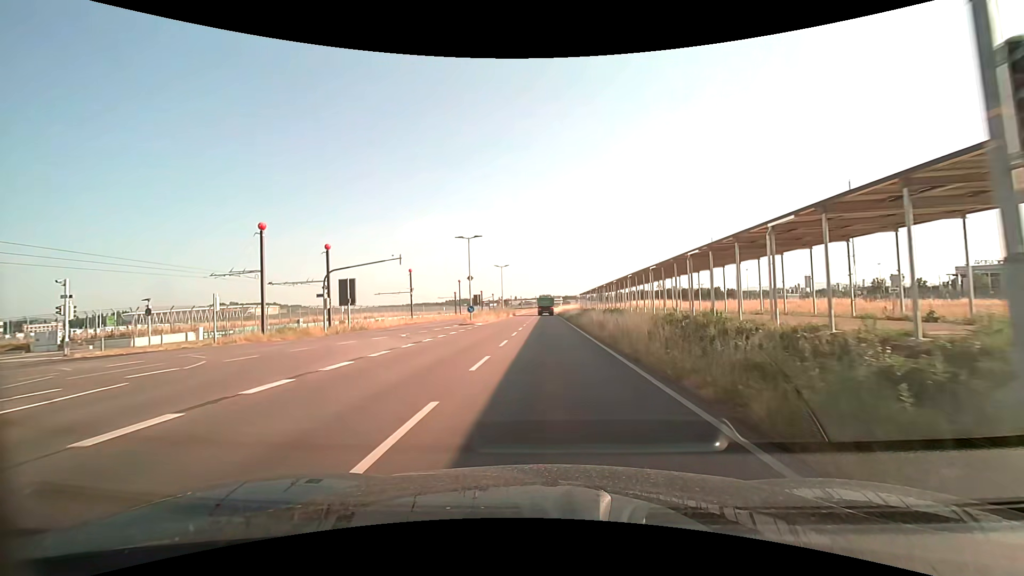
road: secondary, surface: asphalt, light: Day
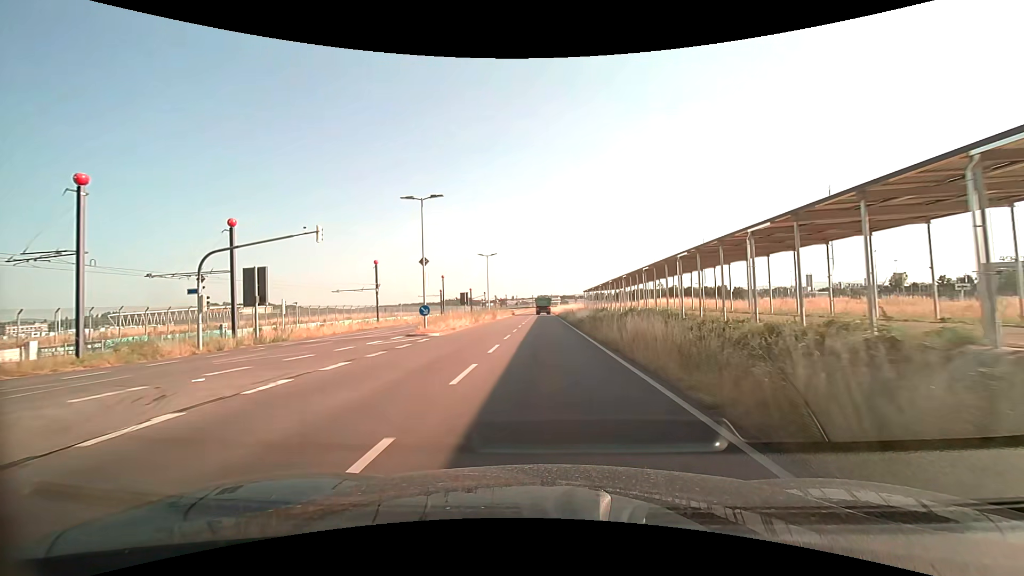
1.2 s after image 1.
(0.0, +15.0) m; 0°
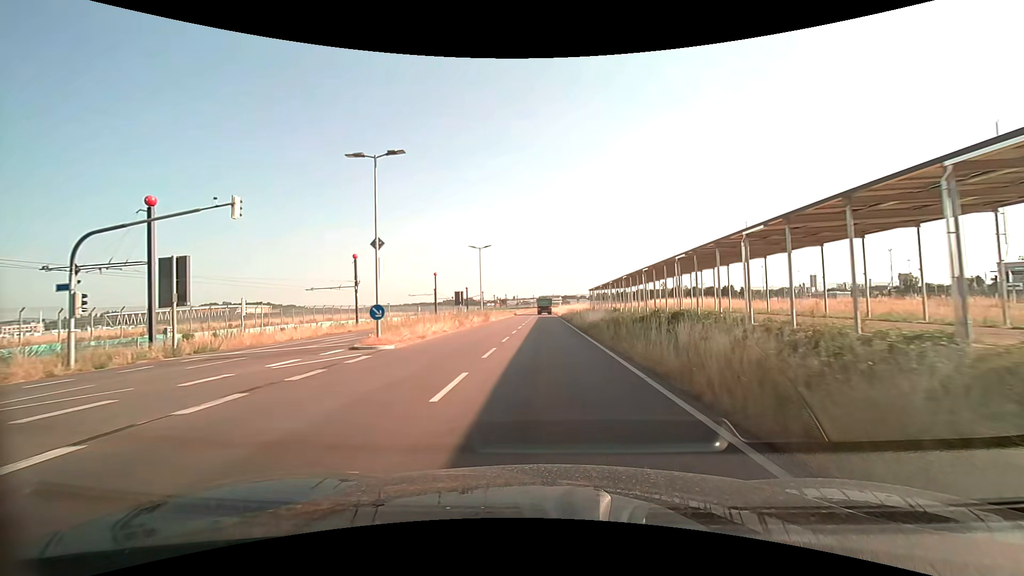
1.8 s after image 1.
(0.0, +7.5) m; 0°
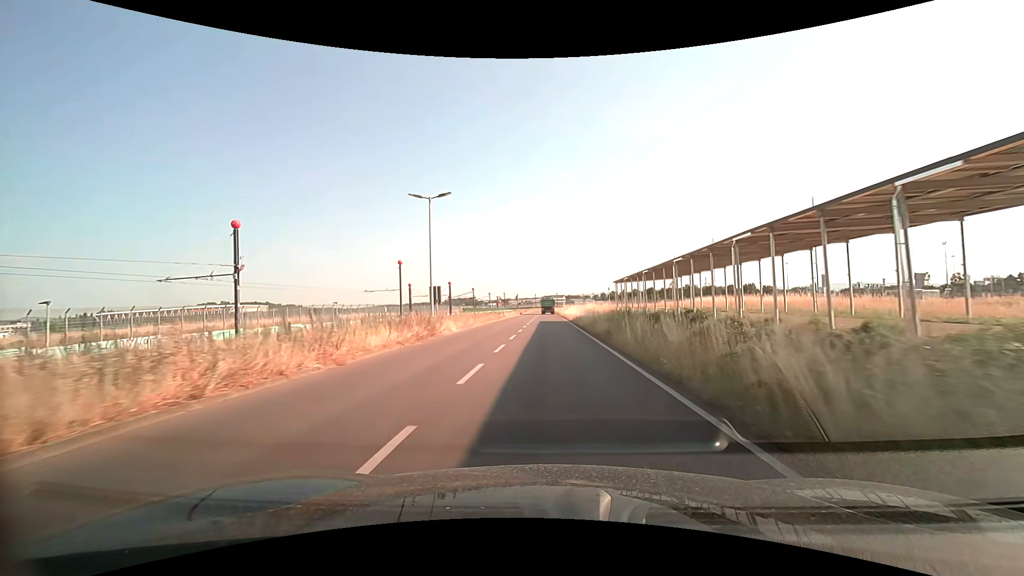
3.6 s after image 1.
(0.0, +22.6) m; 0°
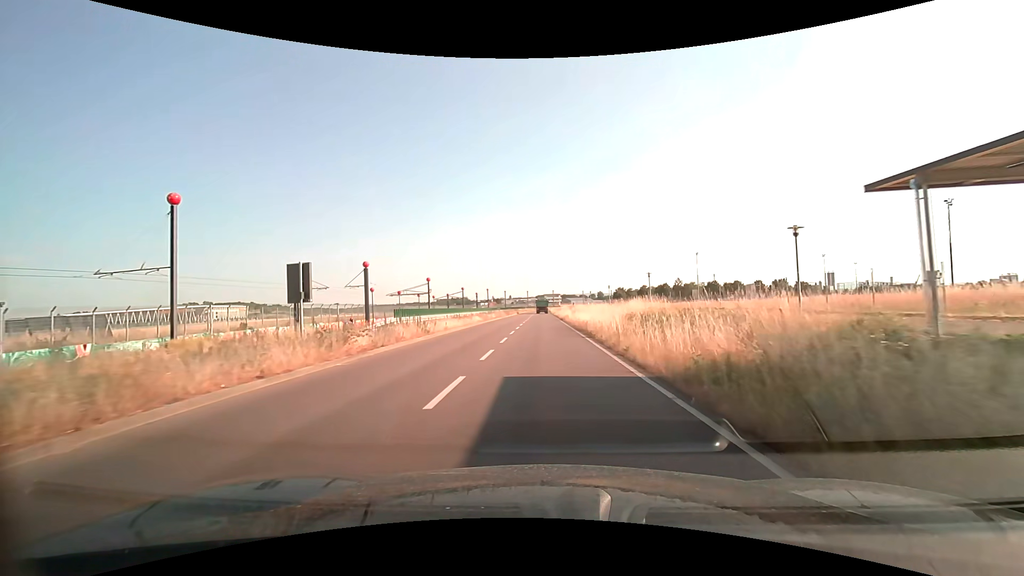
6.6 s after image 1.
(+0.2, +38.1) m; +1°
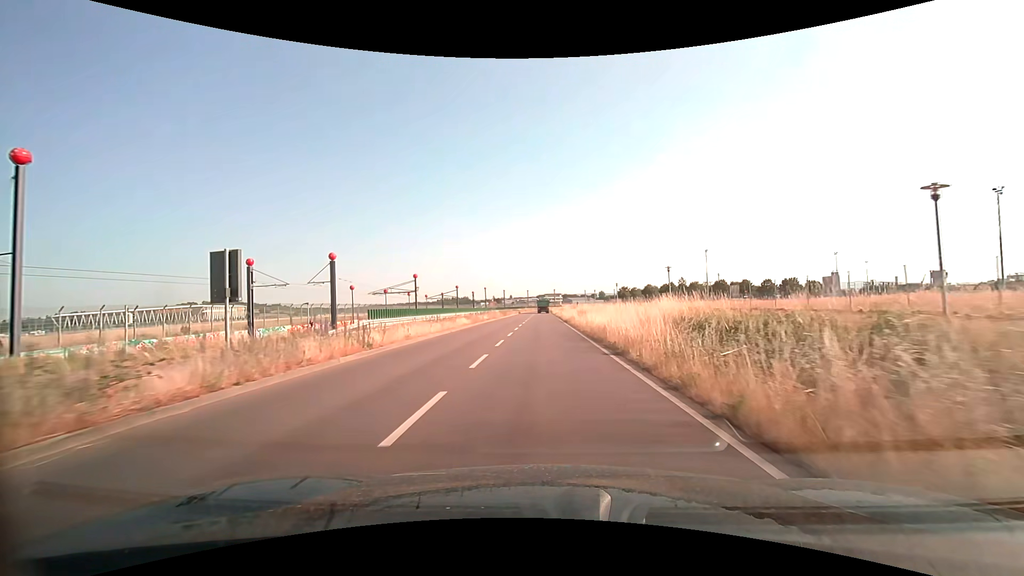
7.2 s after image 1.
(0.0, +7.7) m; 0°
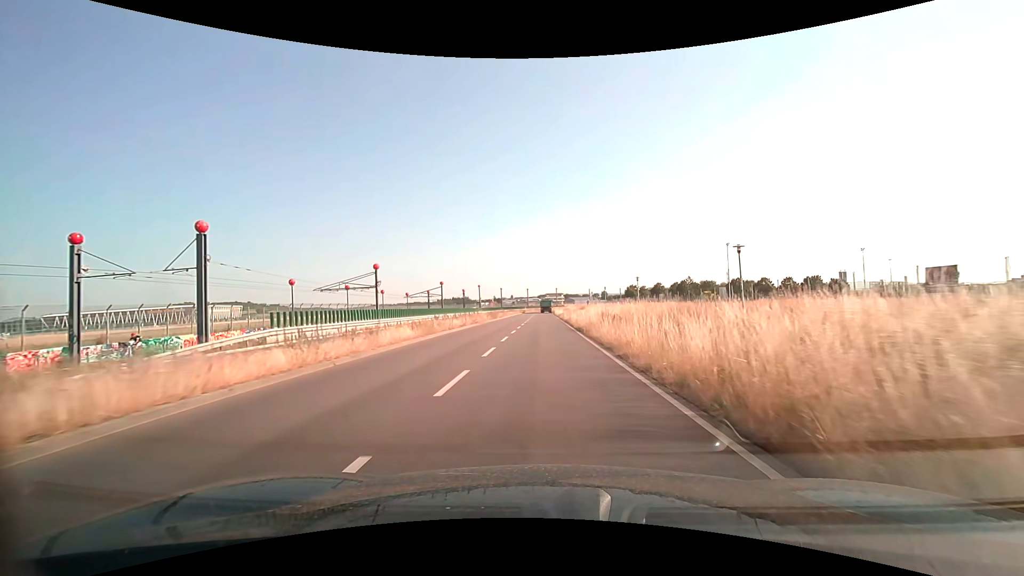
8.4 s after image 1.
(-0.1, +15.4) m; 0°
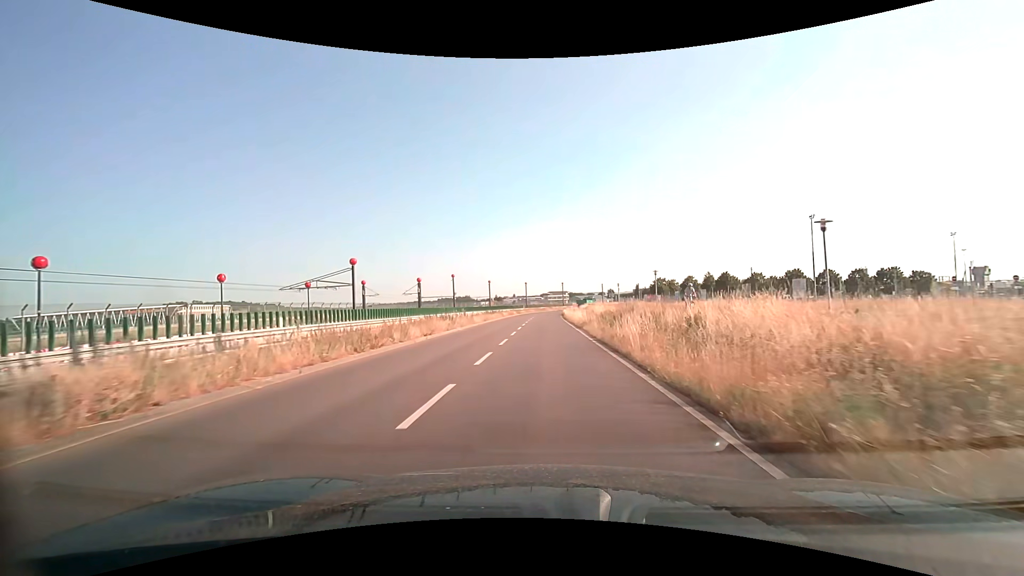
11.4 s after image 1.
(-0.2, +38.0) m; 0°
(0, +10) (0, +20) (0, +30) (0, +40) (0, +50) (0, +60) (0, +70) (+1, +80) (+2, +90) (+3, +100) m
